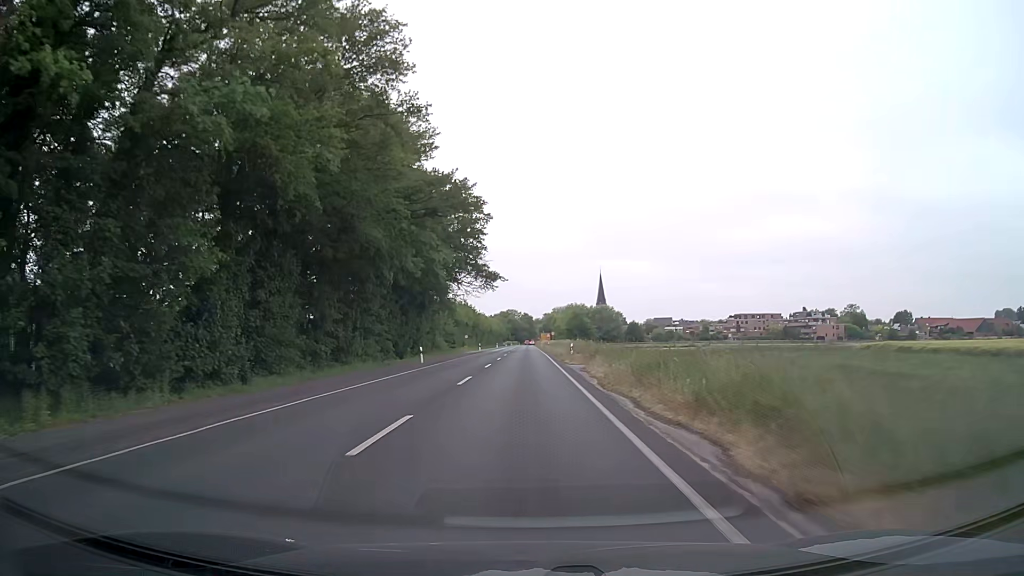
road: secondary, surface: asphalt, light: Day
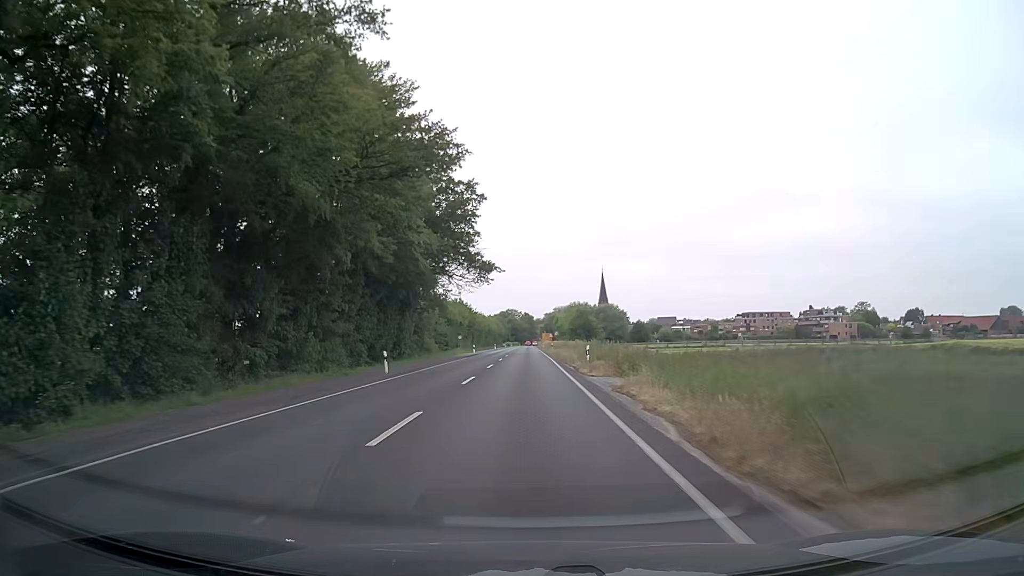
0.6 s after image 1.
(0.0, +11.1) m; 0°
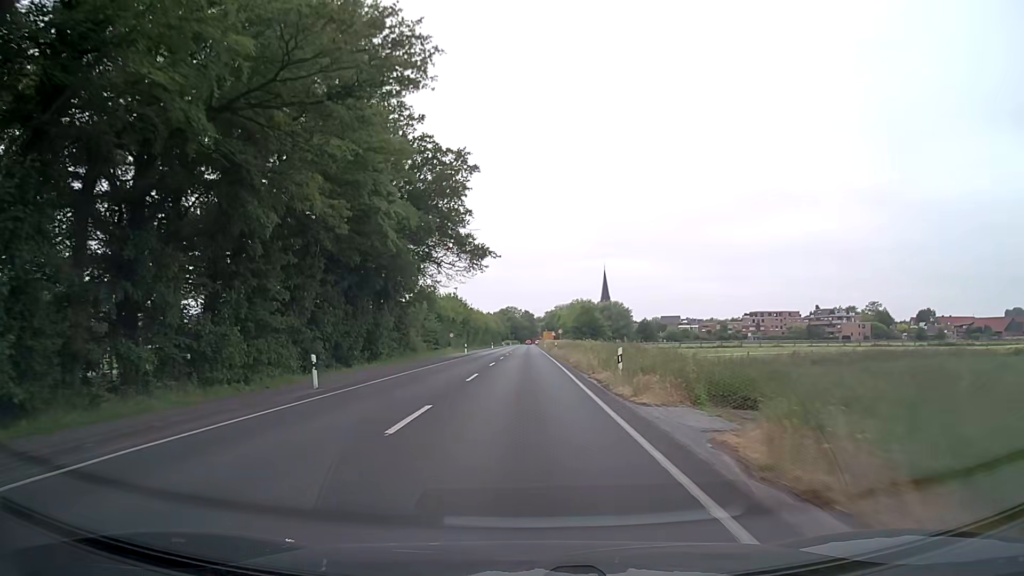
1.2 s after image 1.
(0.0, +10.9) m; 0°
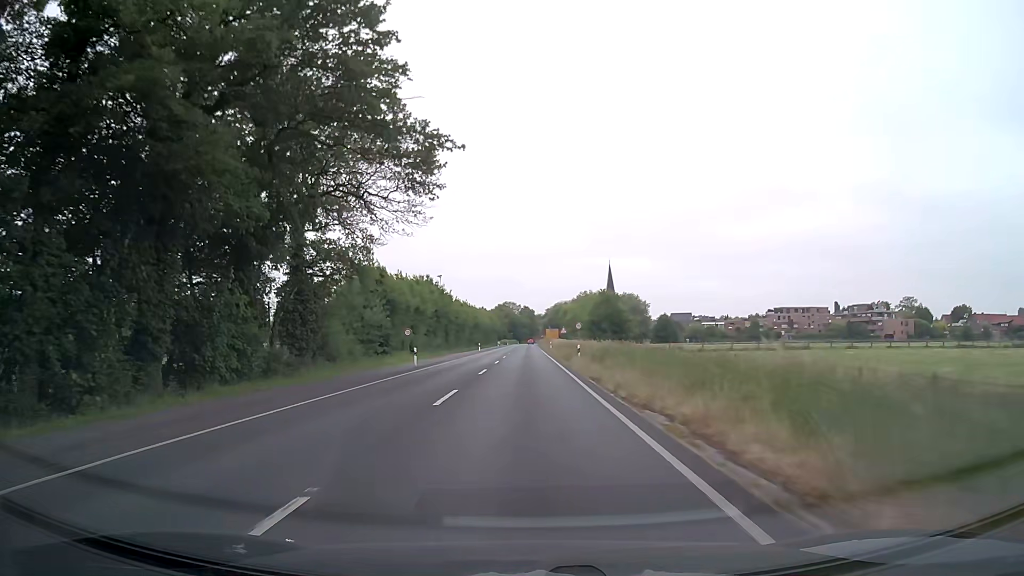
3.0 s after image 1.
(+0.1, +31.5) m; 0°
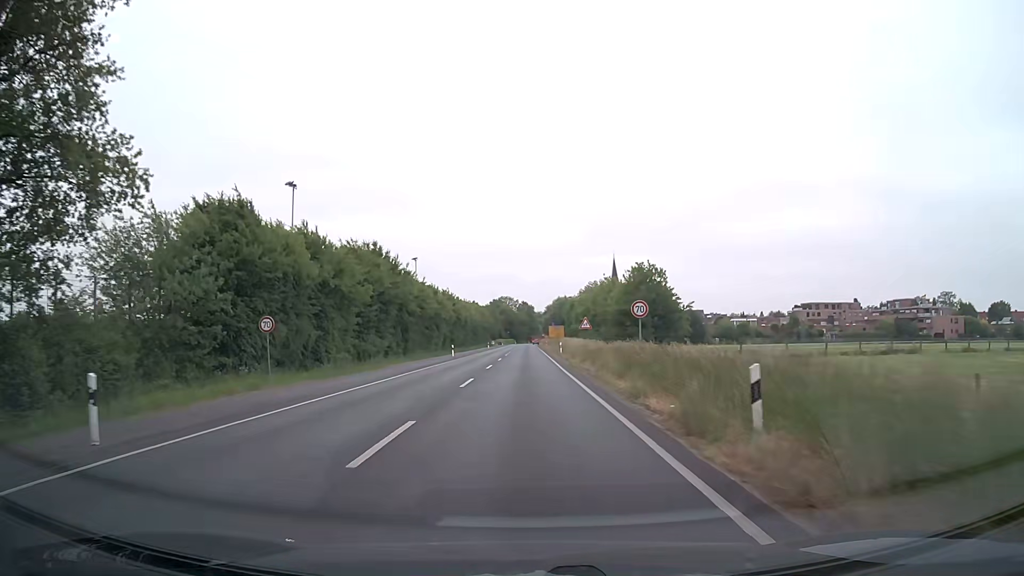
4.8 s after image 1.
(+0.1, +30.3) m; 0°
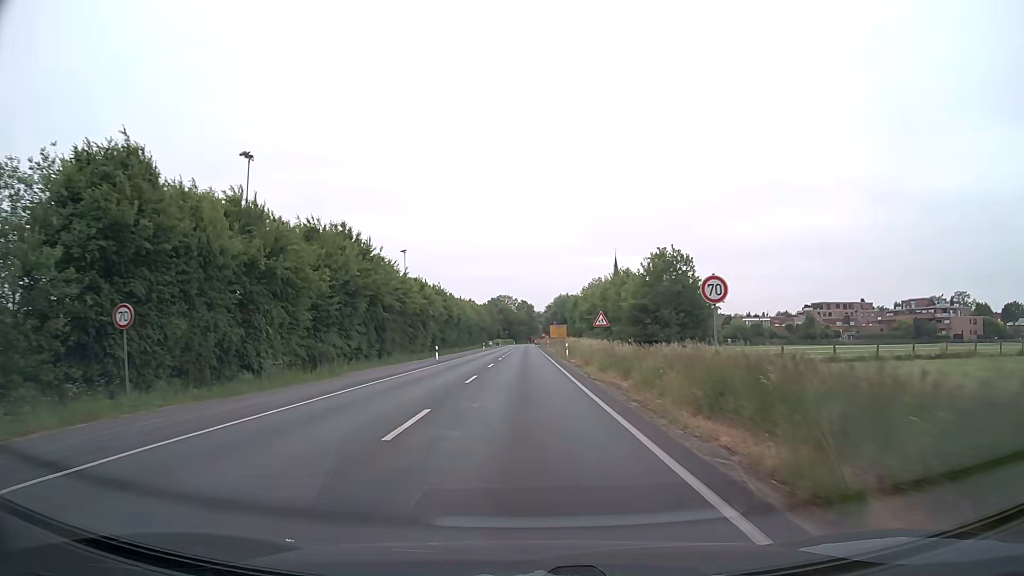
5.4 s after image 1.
(0.0, +10.0) m; 0°
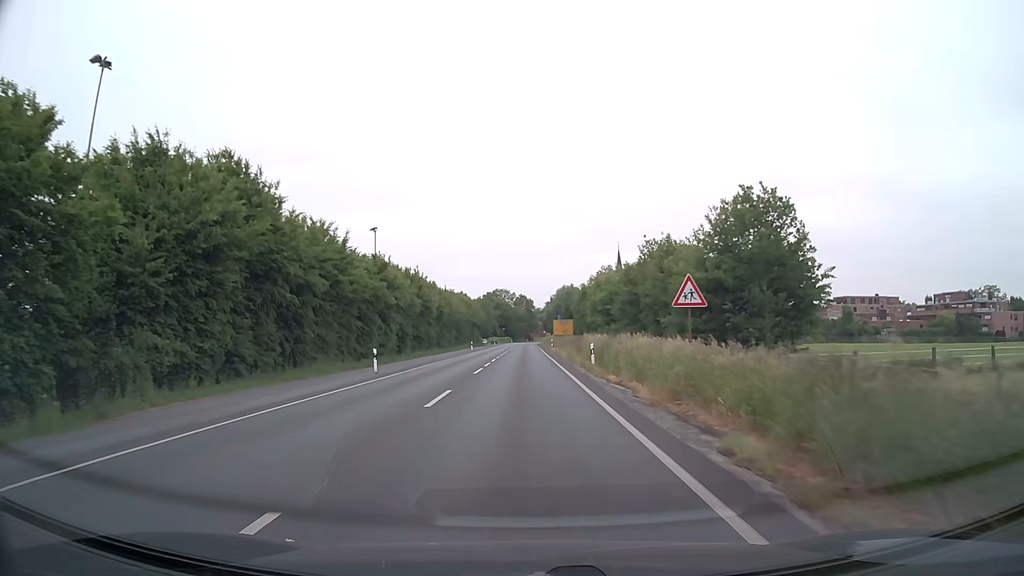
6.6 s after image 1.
(0.0, +19.7) m; 0°
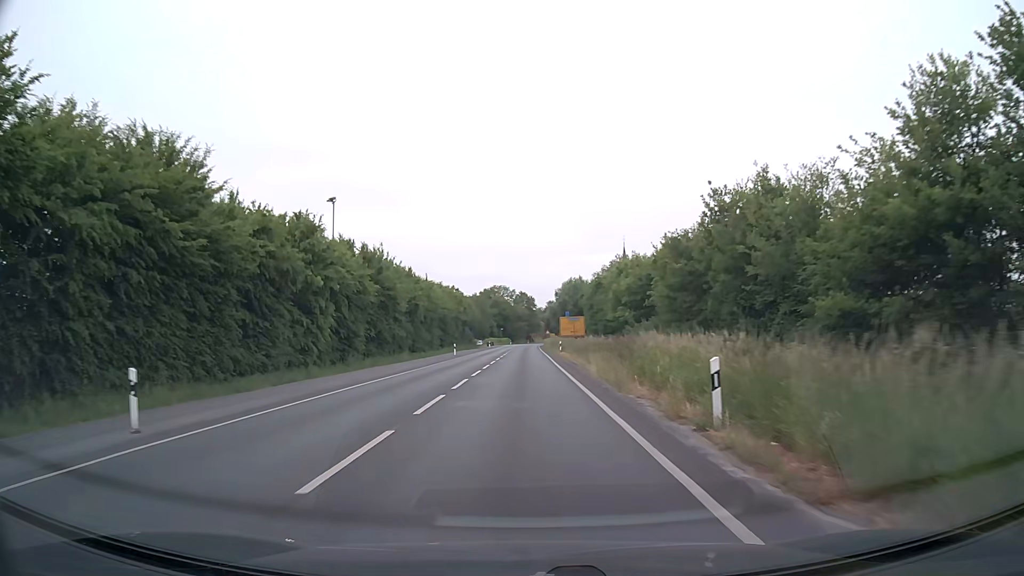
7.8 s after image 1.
(0.0, +19.1) m; 0°
(0, +10) (0, +20) (0, +30) (0, +40) (0, +50) (0, +60) (0, +70) (0, +80) (0, +90) (0, +100) m
